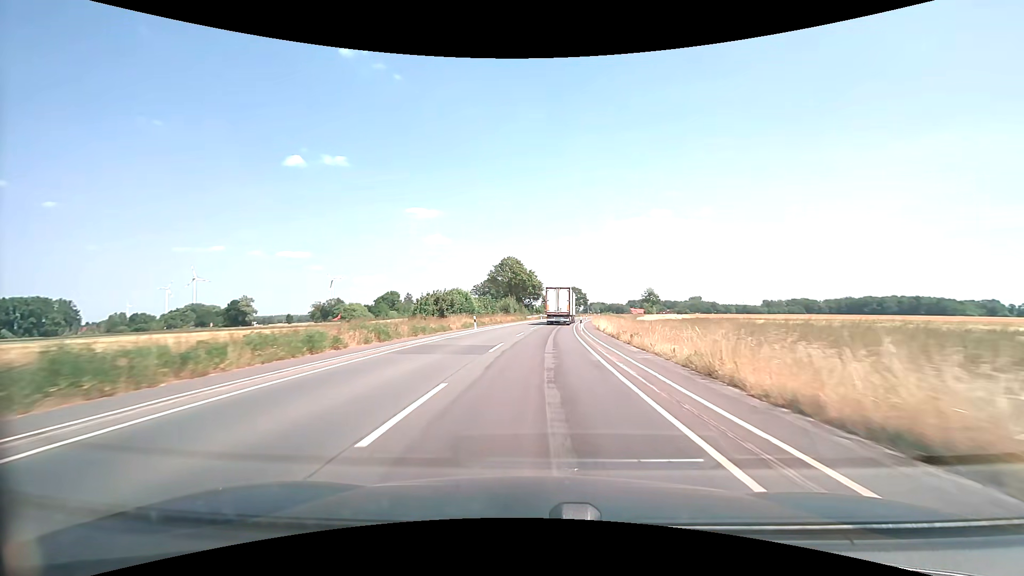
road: secondary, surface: asphalt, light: Day
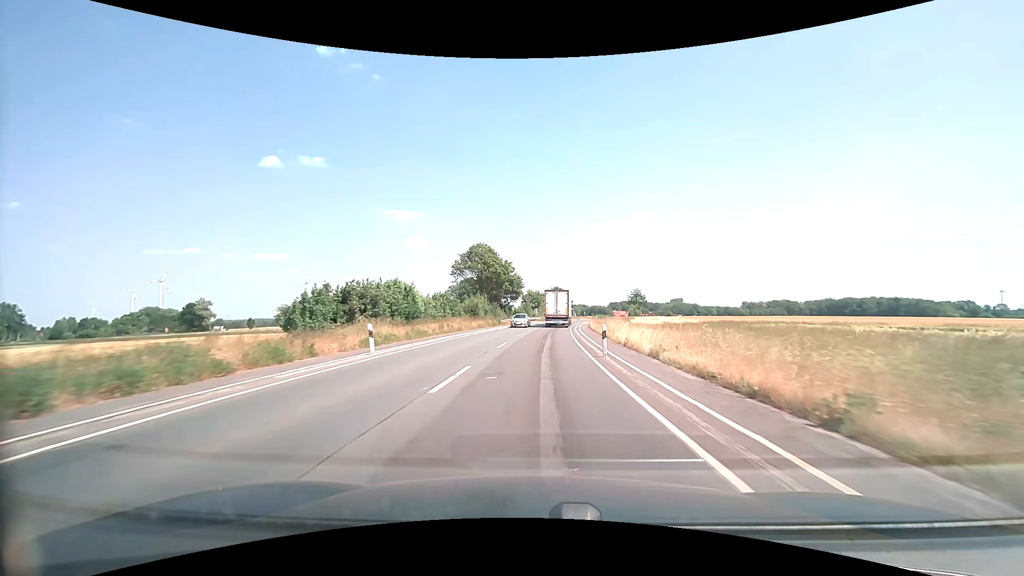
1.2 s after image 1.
(+0.4, +20.4) m; +2°
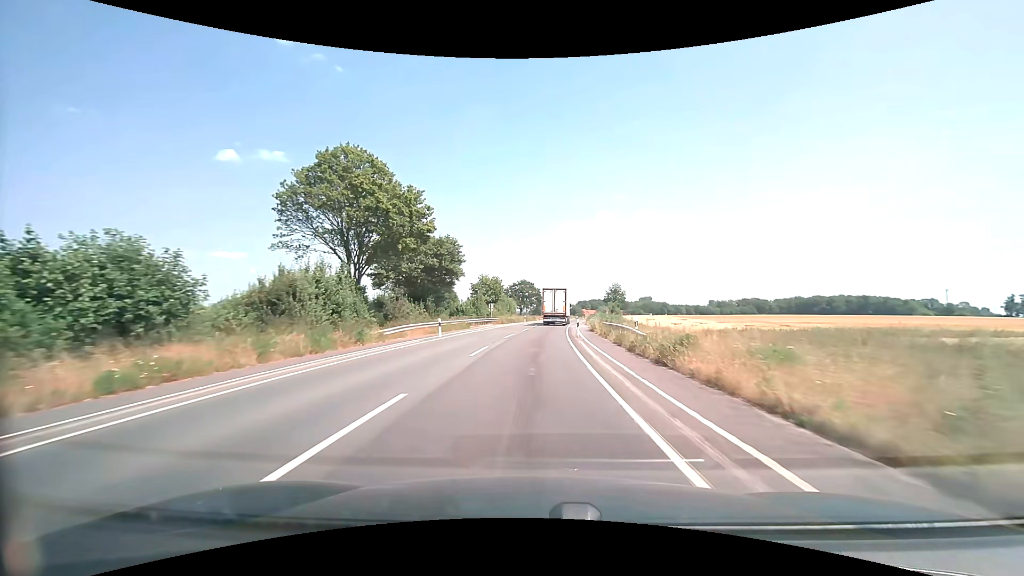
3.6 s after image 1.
(+1.5, +40.7) m; +4°
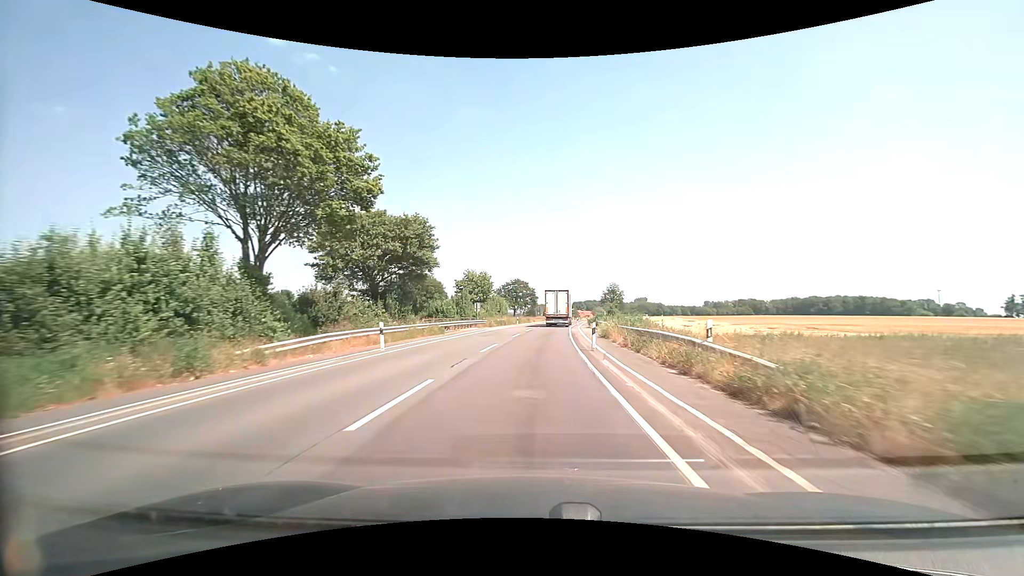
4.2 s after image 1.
(+0.1, +10.2) m; +1°
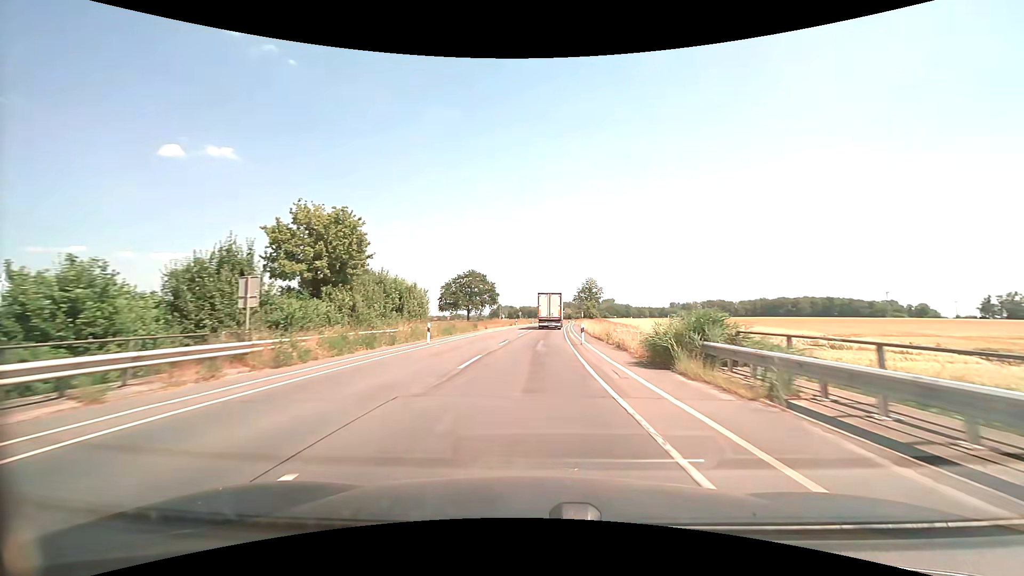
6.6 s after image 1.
(+1.3, +40.6) m; +4°
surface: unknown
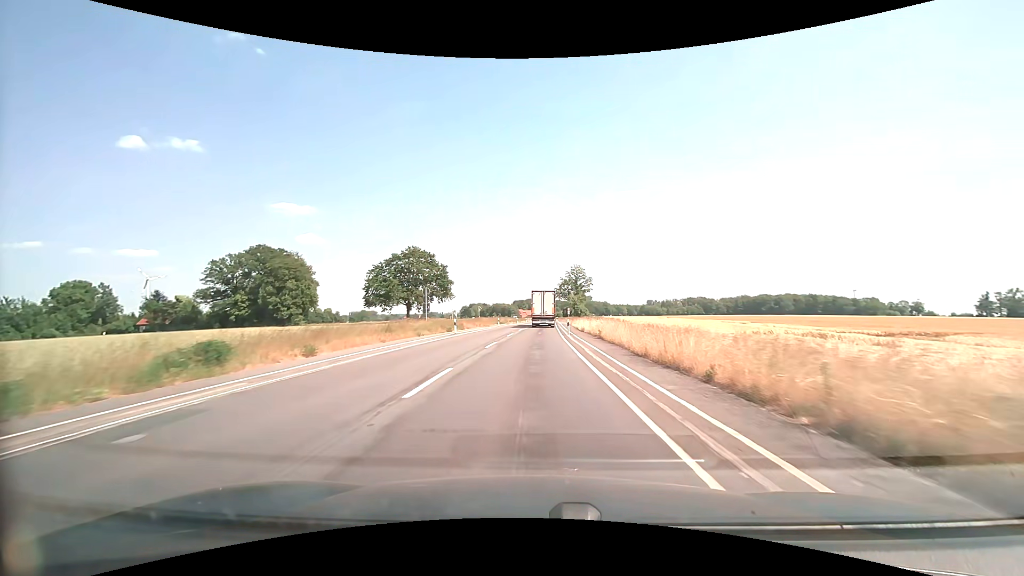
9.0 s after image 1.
(+1.0, +41.1) m; +3°
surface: asphalt
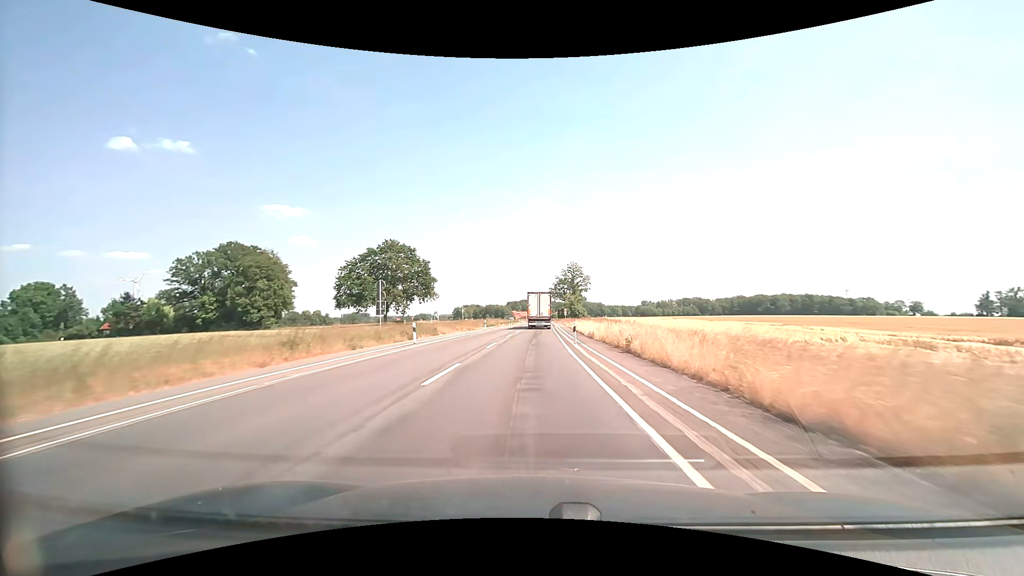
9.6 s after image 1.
(+0.1, +10.4) m; +1°
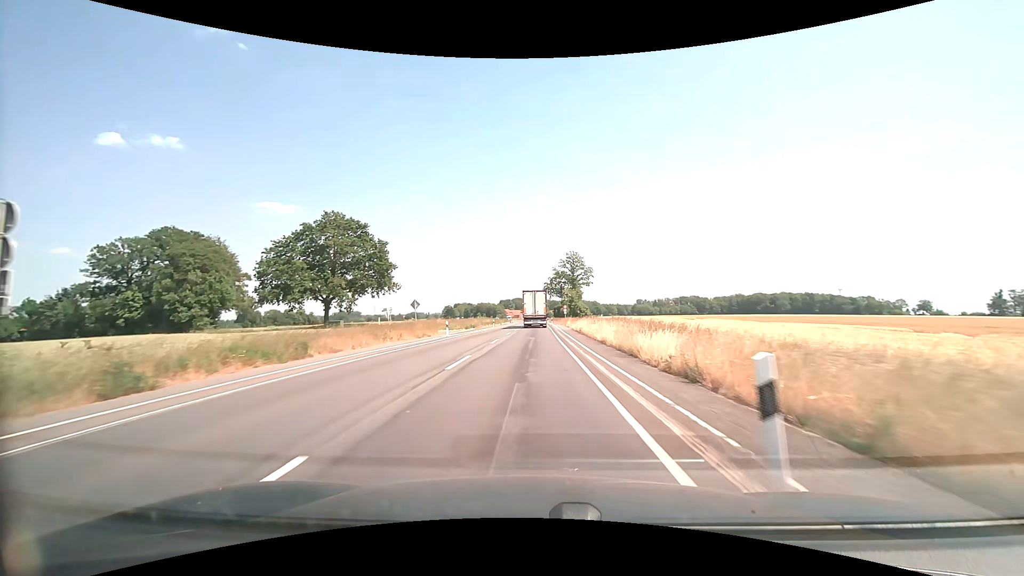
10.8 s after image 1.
(+0.1, +21.0) m; +1°
(0, +10) (0, +20) (0, +30) (0, +40) (0, +50) (0, +60) (0, +70) (0, +80) (+1, +90) (+1, +100) m
